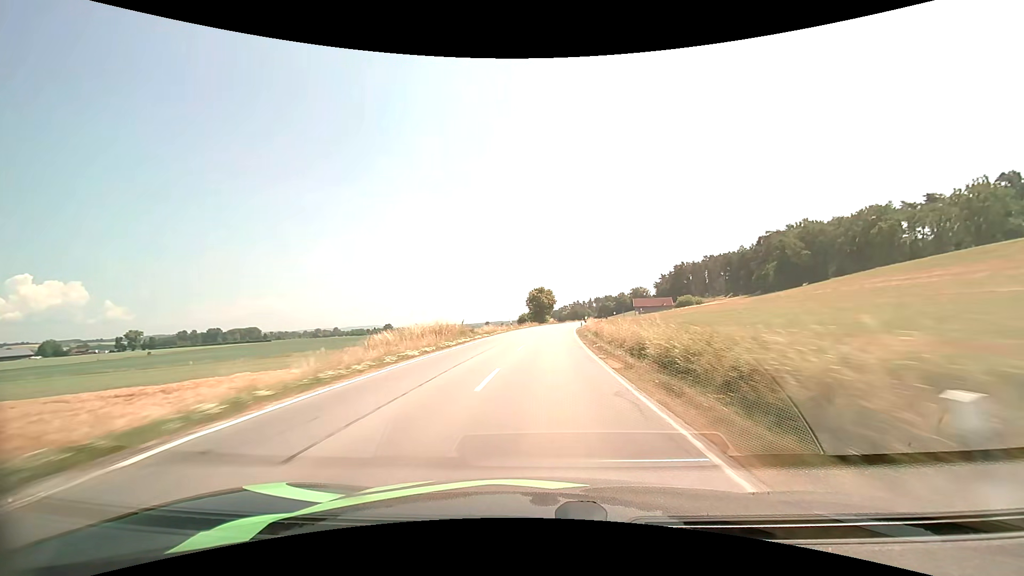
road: secondary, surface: asphalt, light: Day
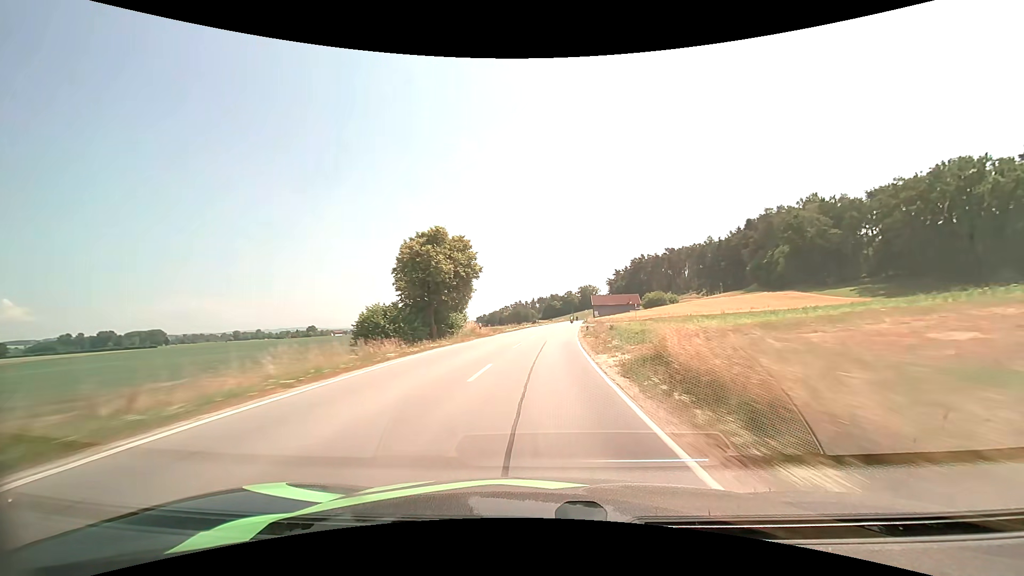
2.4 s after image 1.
(+3.3, +66.8) m; +6°
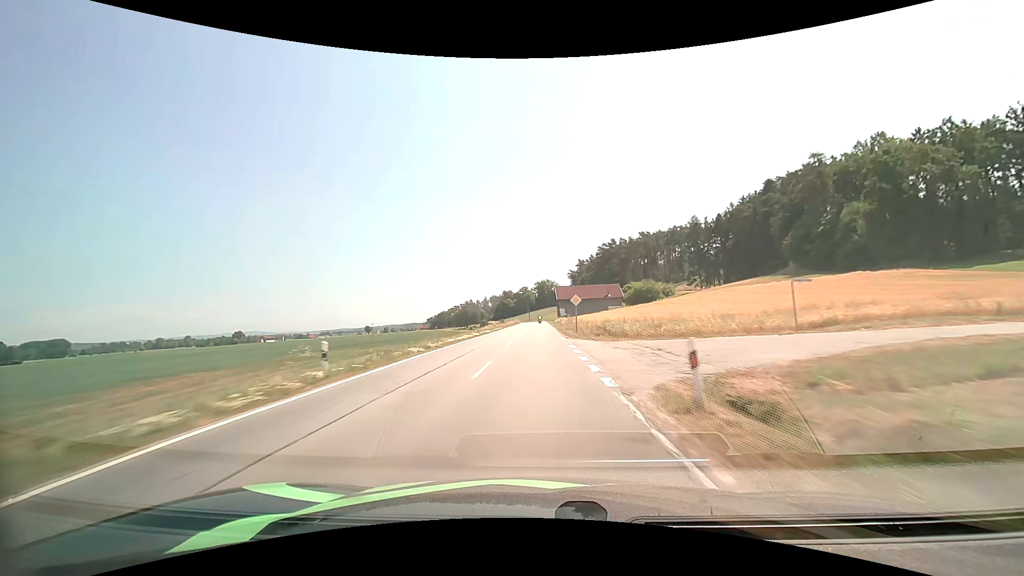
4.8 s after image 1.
(+4.2, +67.6) m; +5°
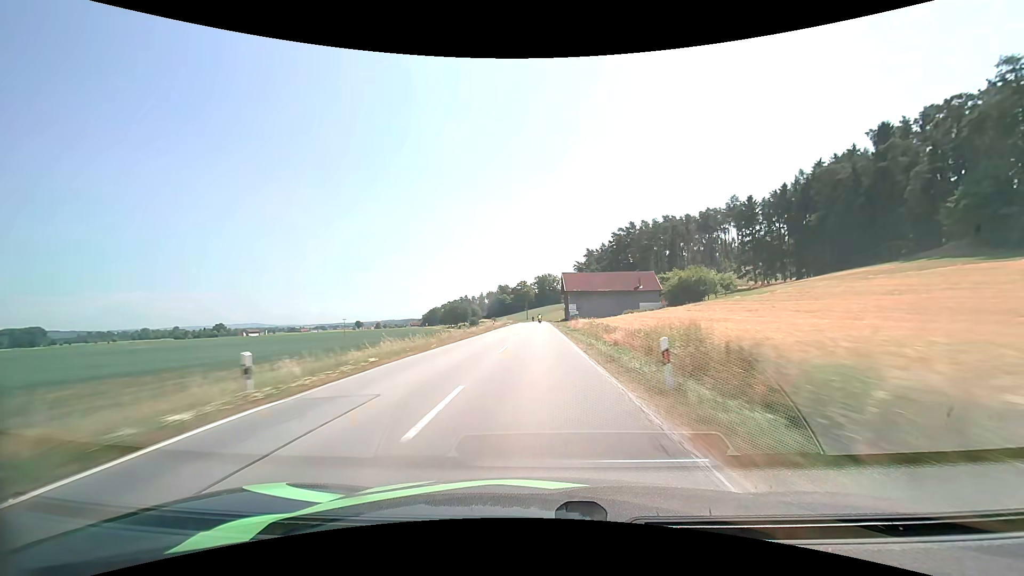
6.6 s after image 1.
(+0.1, +50.5) m; 0°
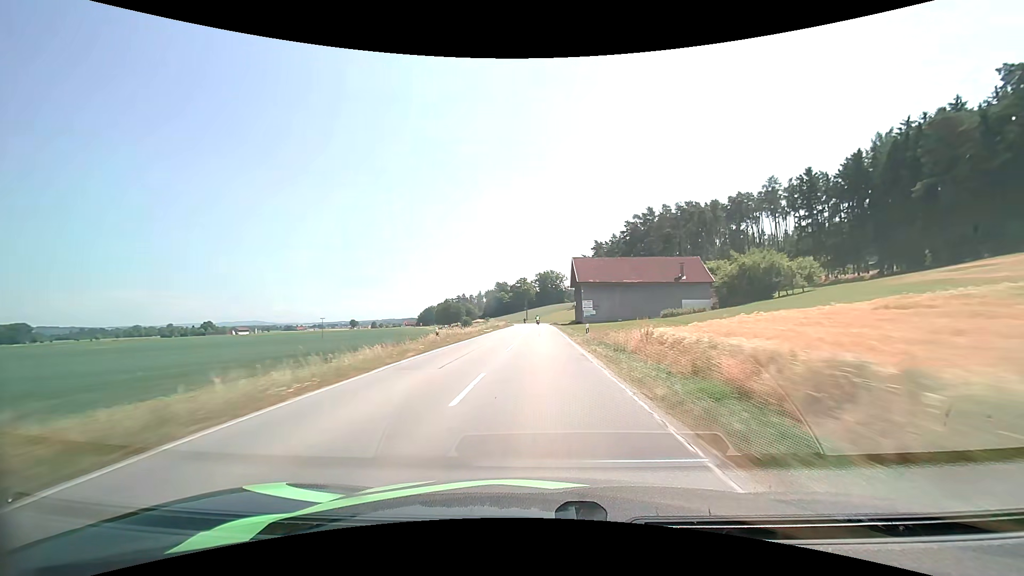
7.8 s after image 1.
(0.0, +32.4) m; 0°
(0, +10) (0, +20) (0, +30) (0, +40) (0, +50) (0, +60) (0, +70) (0, +80) (0, +90) (-1, +100) m
